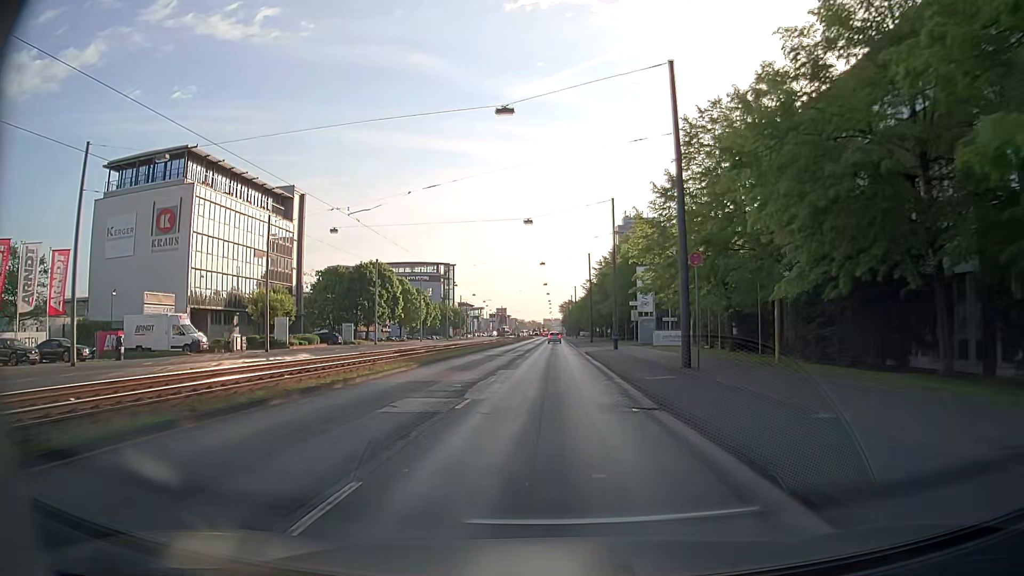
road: primary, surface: asphalt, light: Day
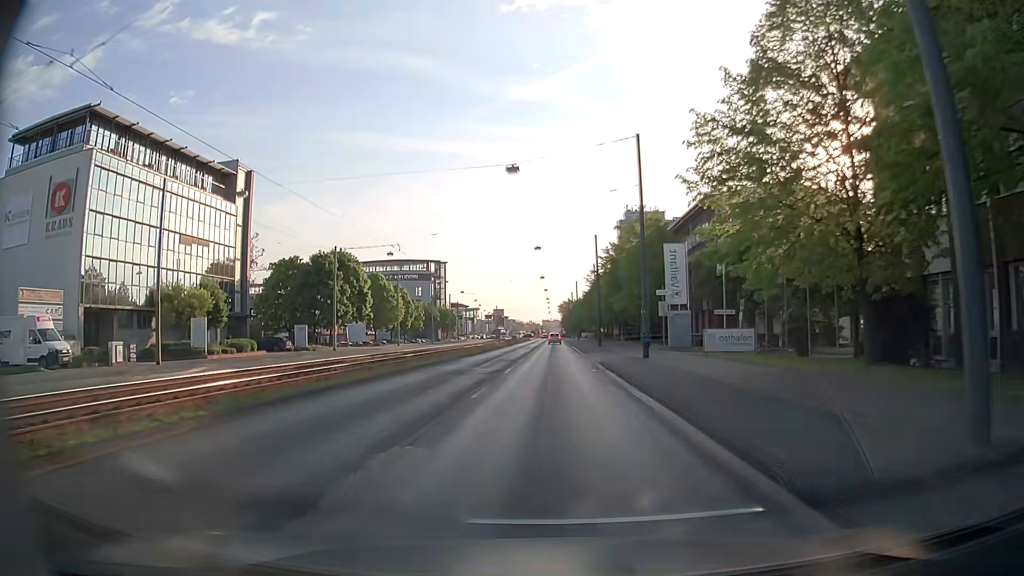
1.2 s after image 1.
(0.0, +15.9) m; 0°
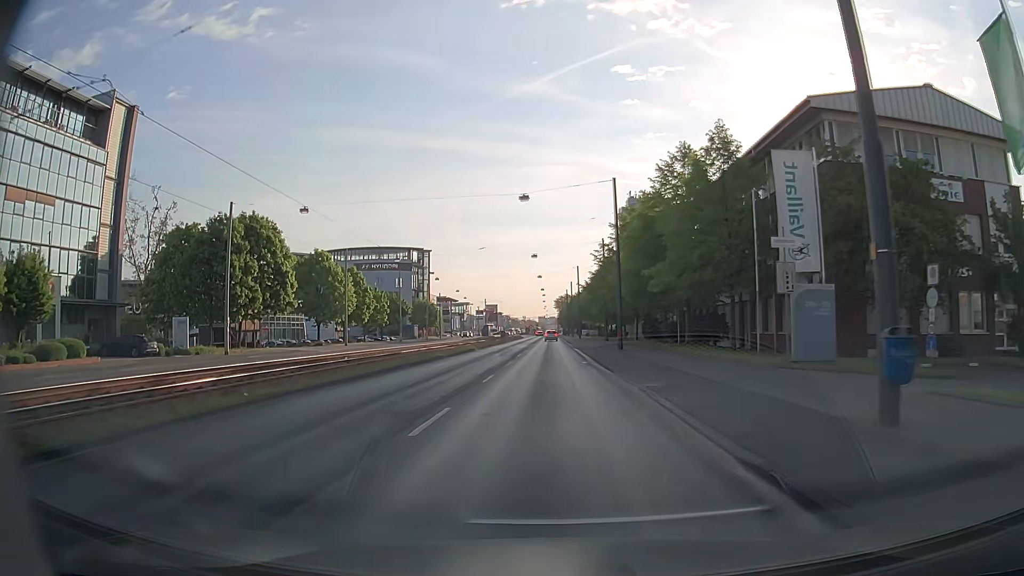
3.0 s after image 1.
(0.0, +23.4) m; 0°
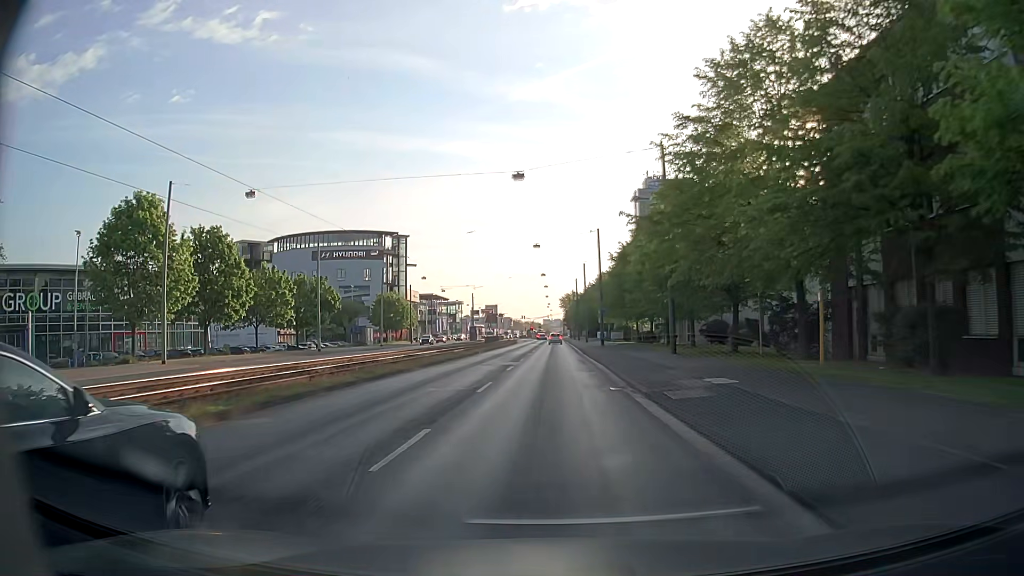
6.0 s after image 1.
(+0.2, +37.9) m; 0°
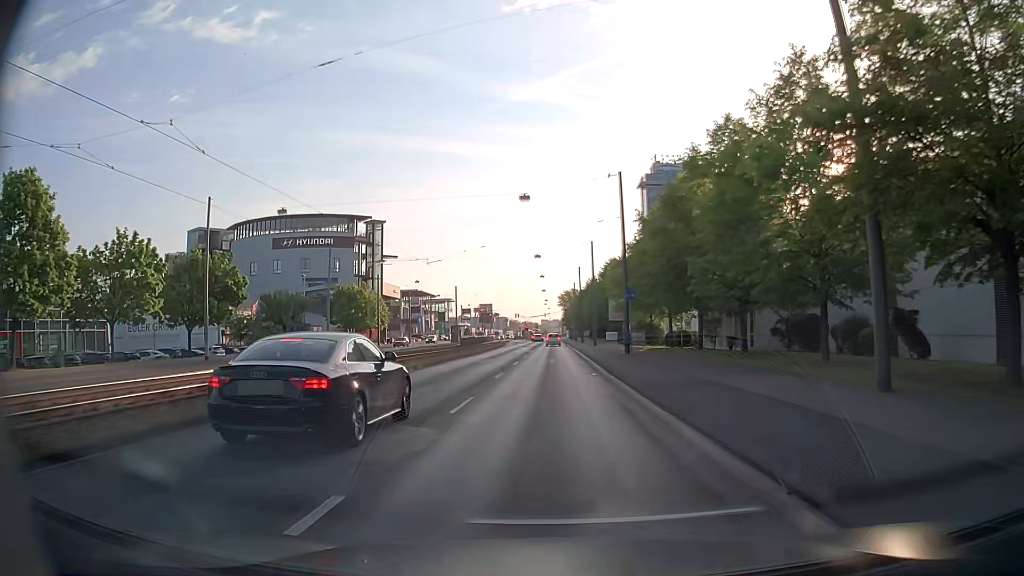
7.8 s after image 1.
(-0.1, +22.1) m; 0°
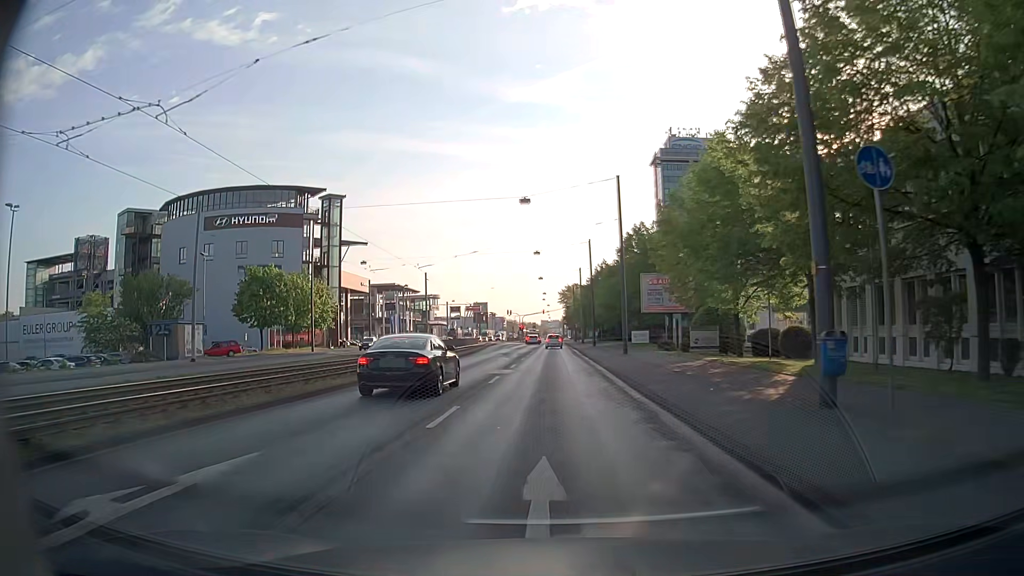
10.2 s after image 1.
(-0.1, +28.9) m; 0°
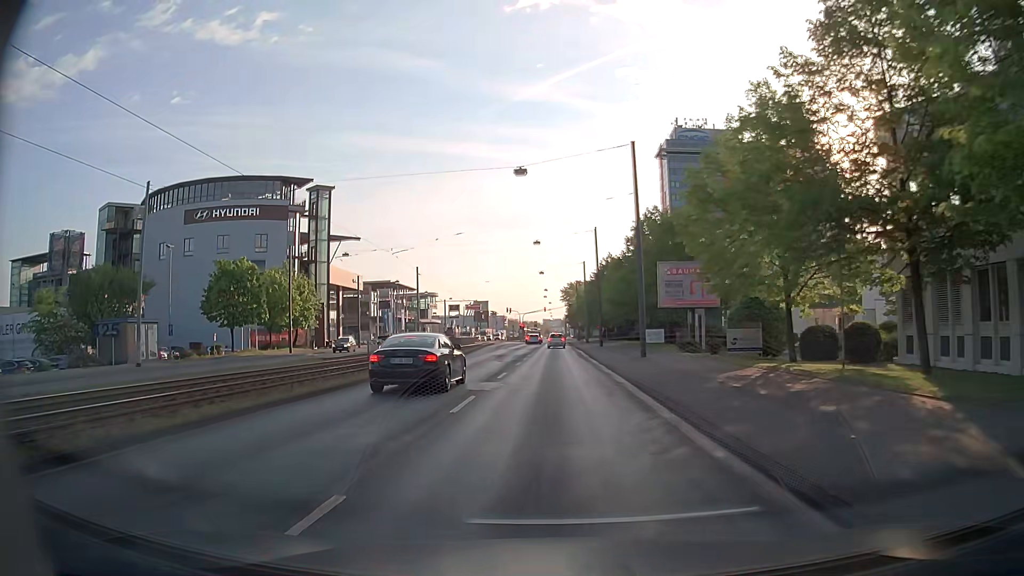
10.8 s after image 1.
(0.0, +7.1) m; 0°
